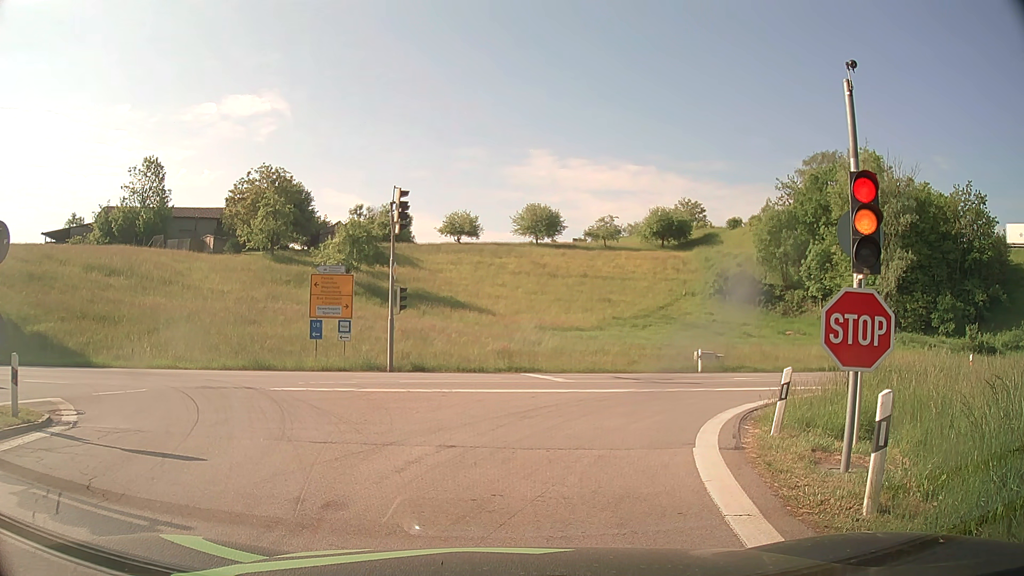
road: motorway_link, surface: asphalt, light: Day
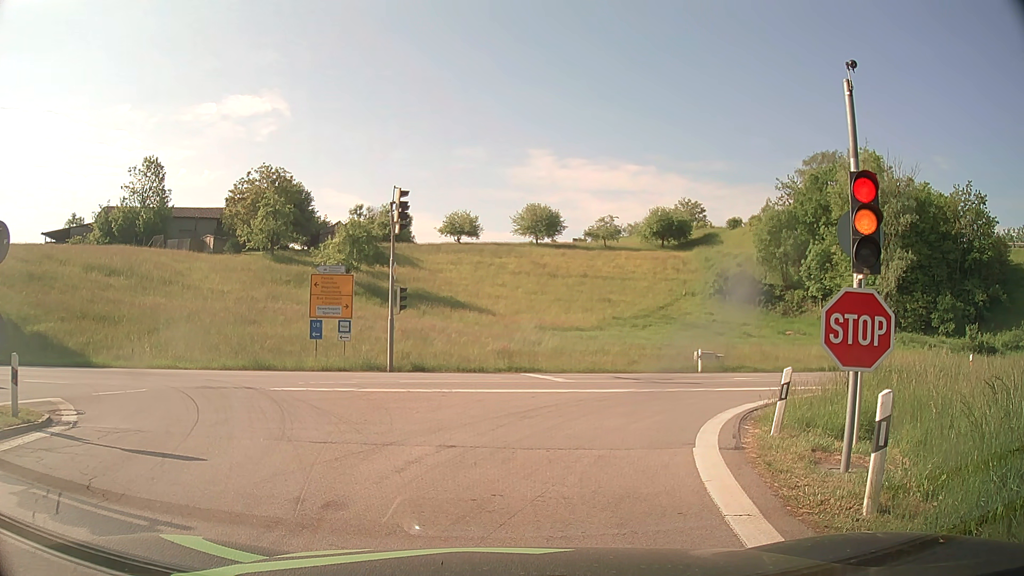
(0.0, 0.0) m; 0°
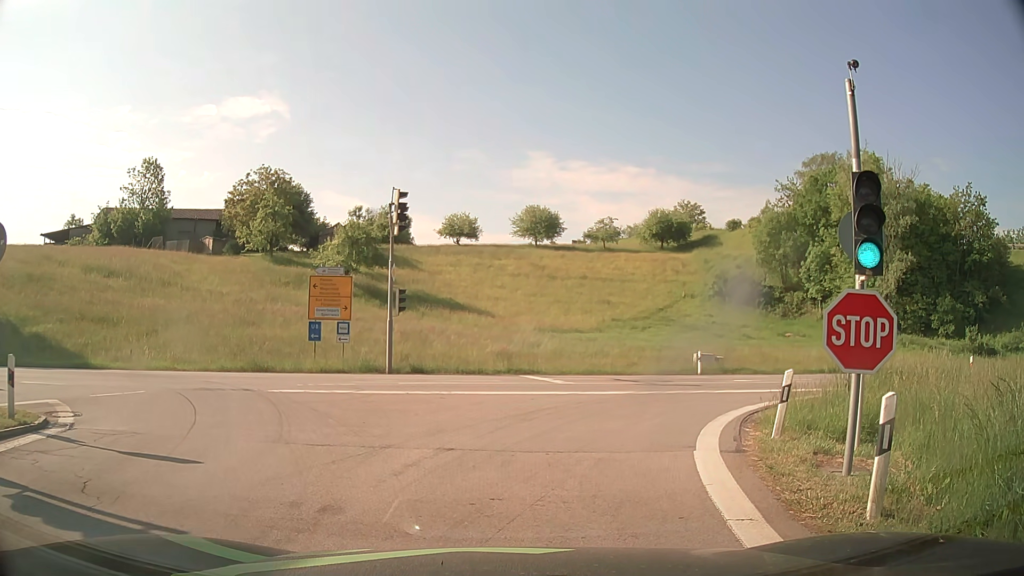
(0.0, 0.0) m; 0°
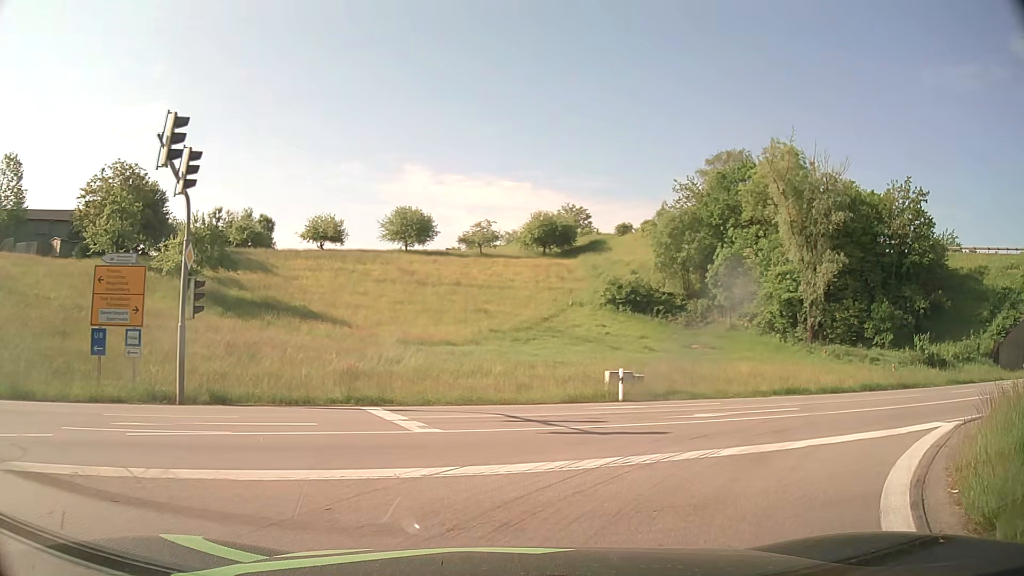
(+0.8, +9.2) m; +10°
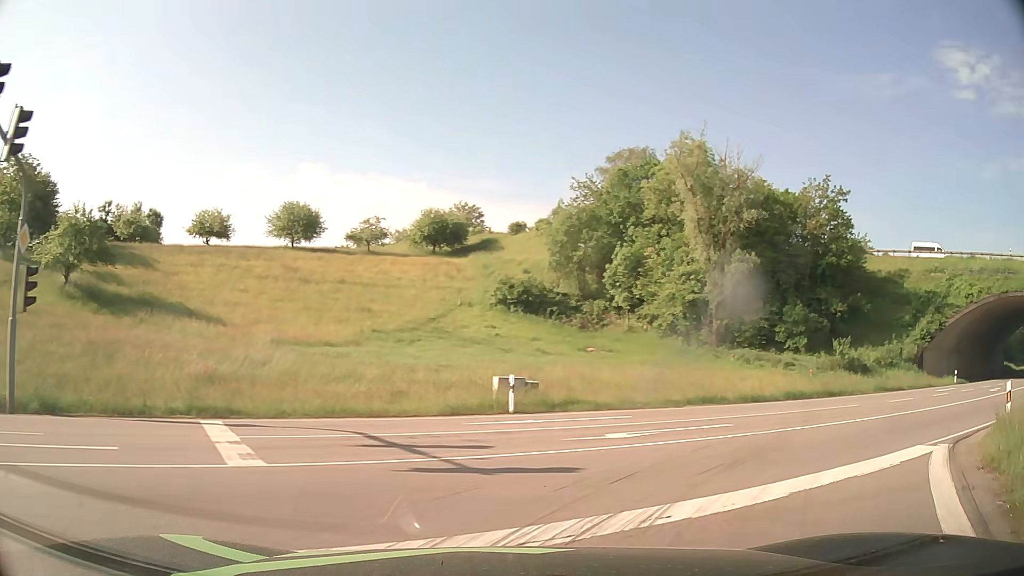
(+0.3, +3.3) m; +10°
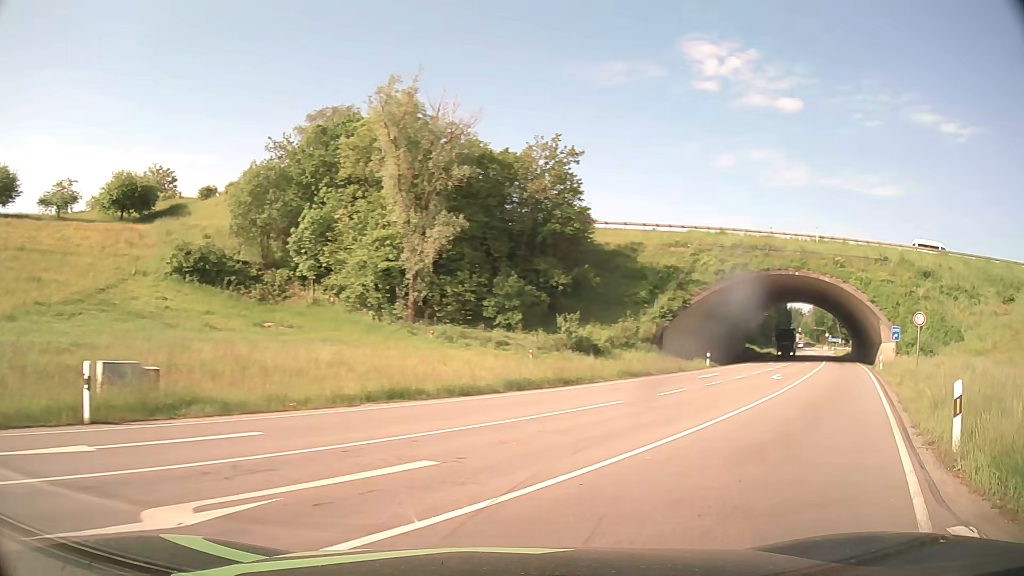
(+1.5, +7.3) m; +25°
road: primary
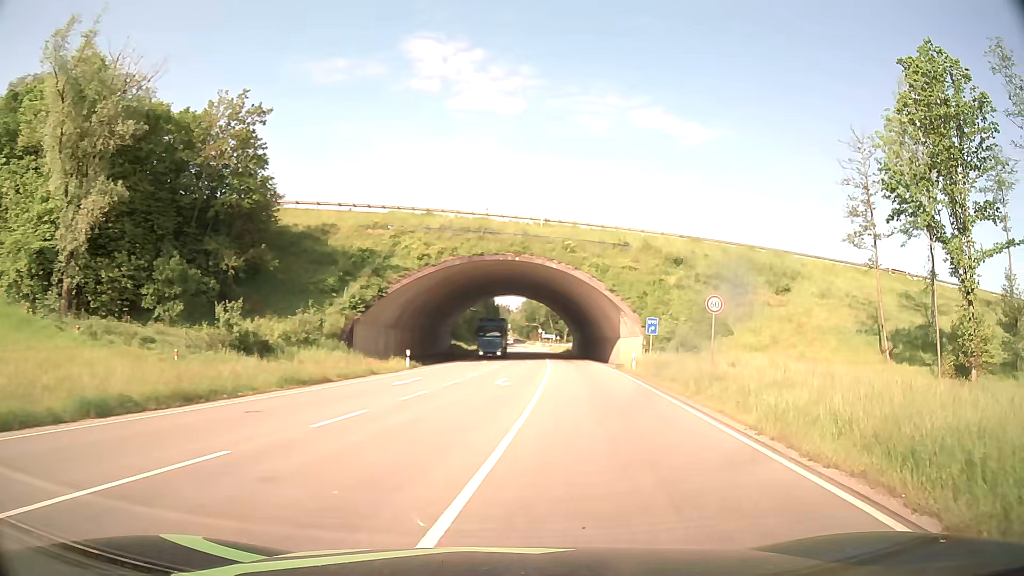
(+2.0, +8.8) m; +25°
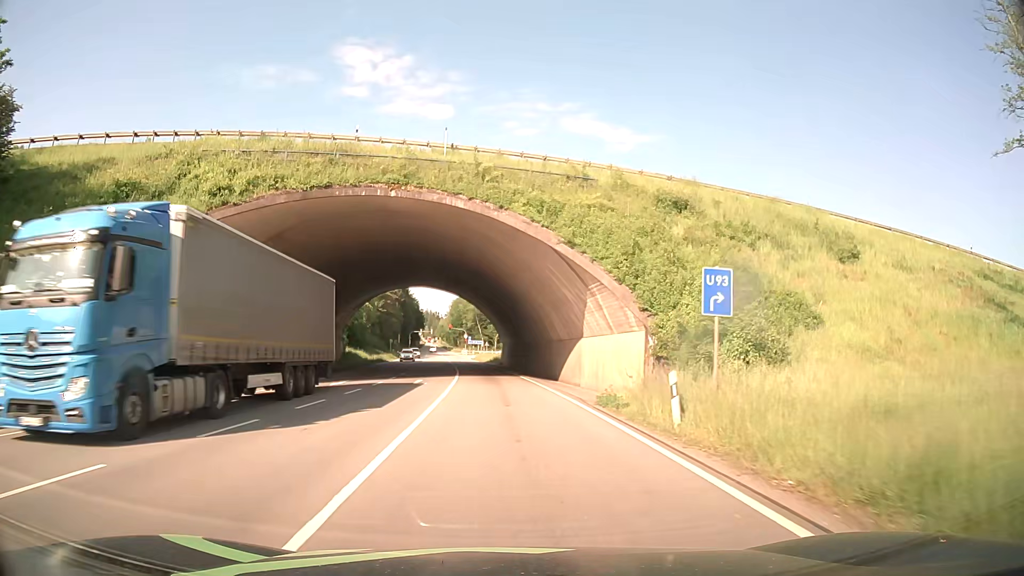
(+3.2, +25.1) m; +7°
(0, +10) (0, +20) (-1, +30) (-2, +40) (-3, +50) (-4, +60) (-5, +70) (-6, +80) (-7, +90) (-8, +100) m
